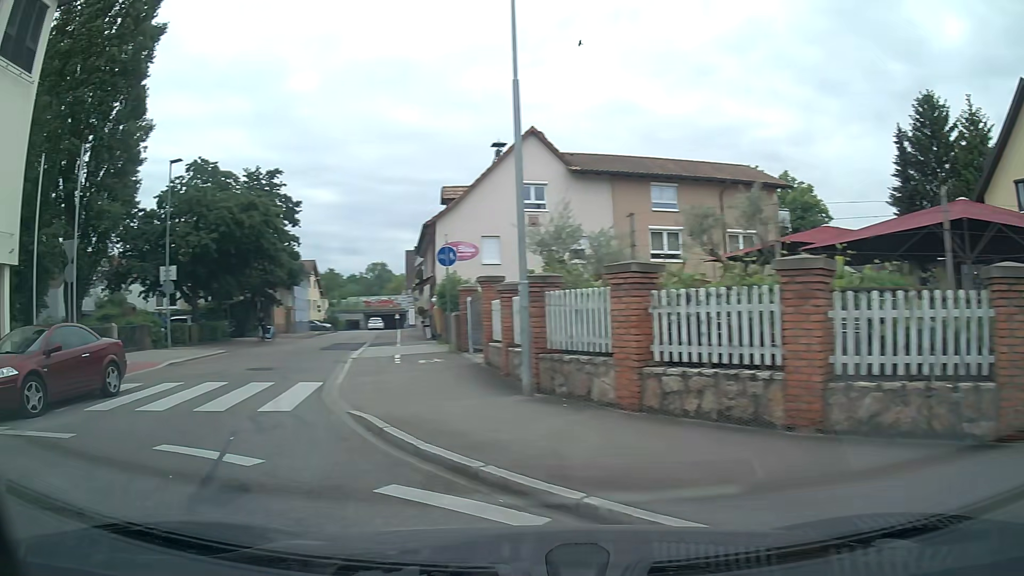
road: tertiary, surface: asphalt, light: Day
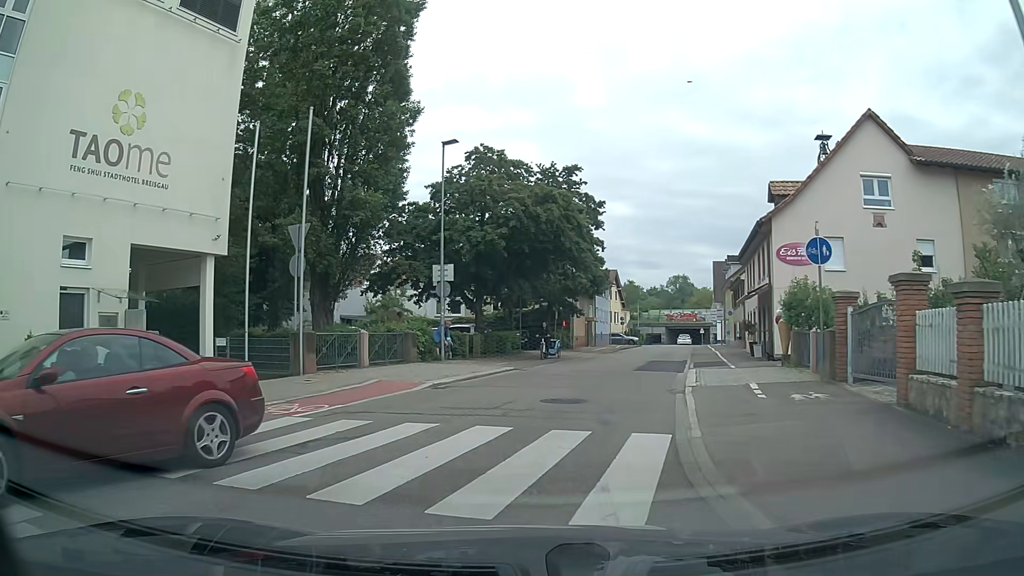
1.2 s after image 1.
(-1.3, +5.1) m; -24°
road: residential
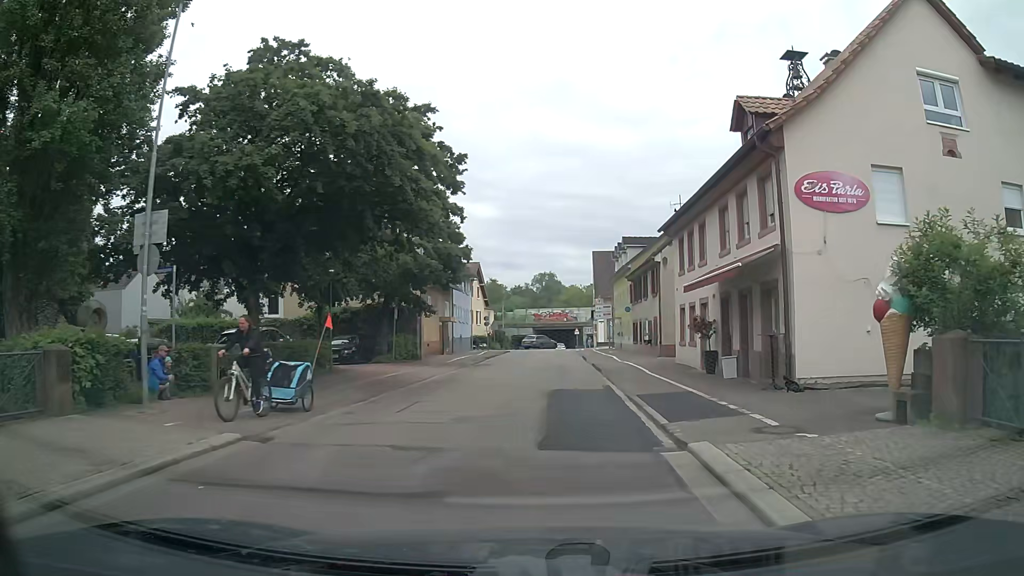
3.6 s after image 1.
(+1.3, +13.1) m; +13°
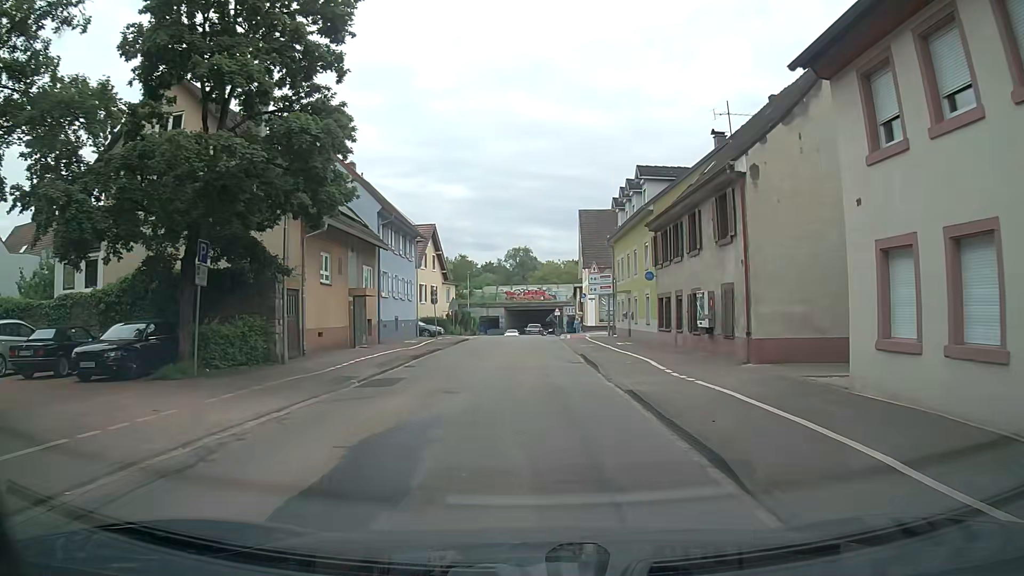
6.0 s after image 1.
(+0.3, +17.1) m; +1°
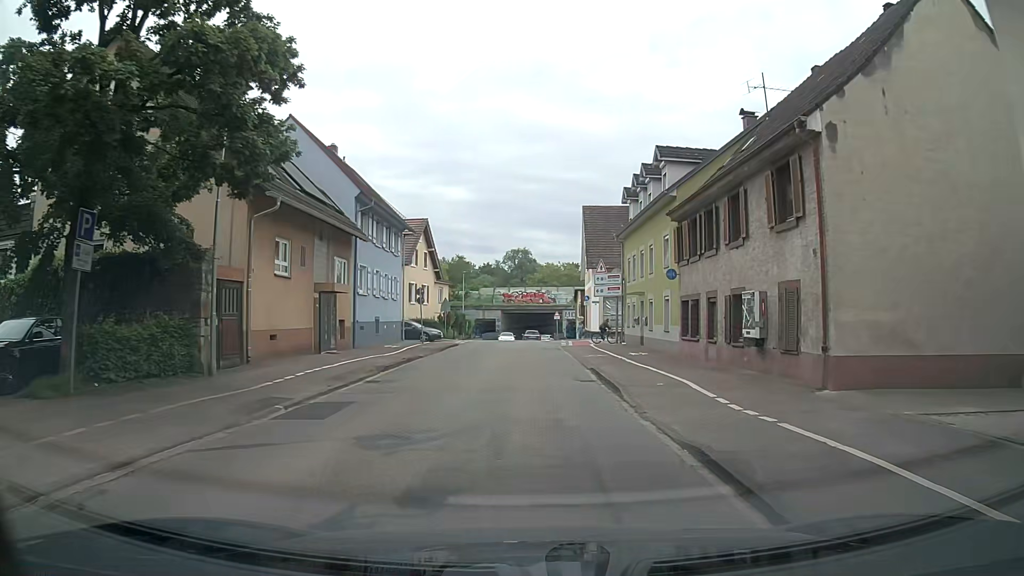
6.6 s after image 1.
(0.0, +4.6) m; +2°
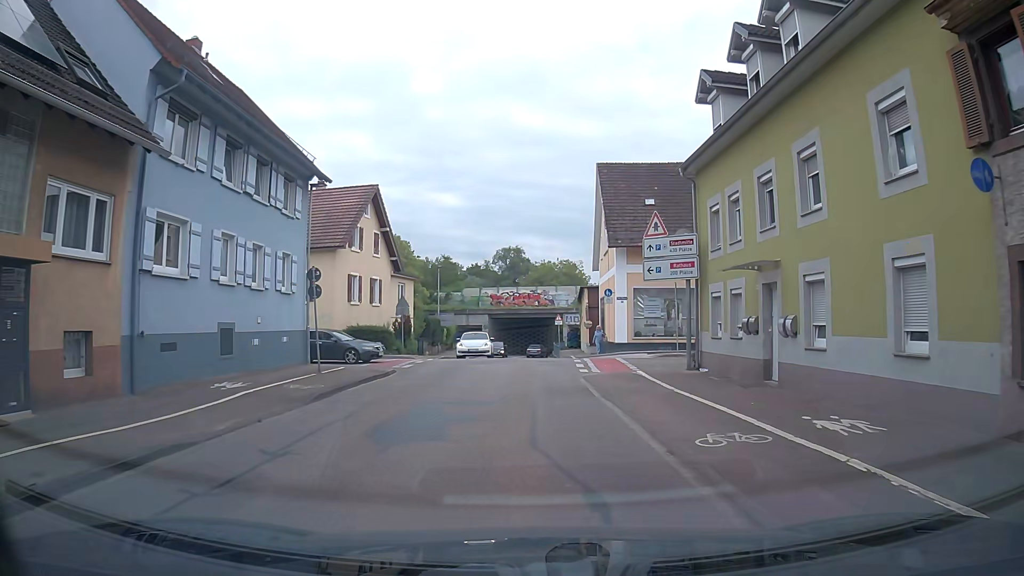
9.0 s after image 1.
(-0.1, +17.2) m; 0°
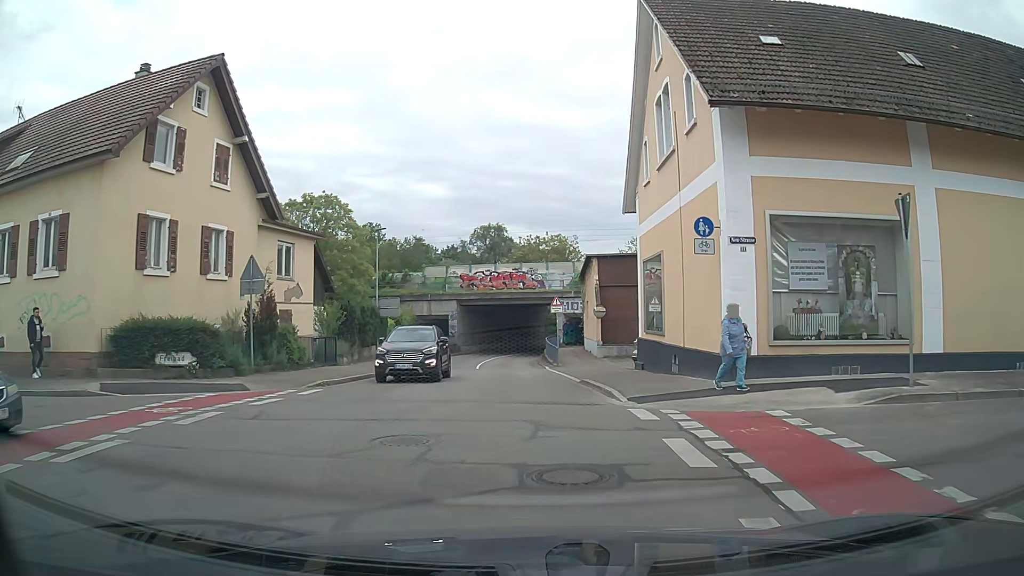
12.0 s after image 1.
(+0.1, +20.8) m; +2°
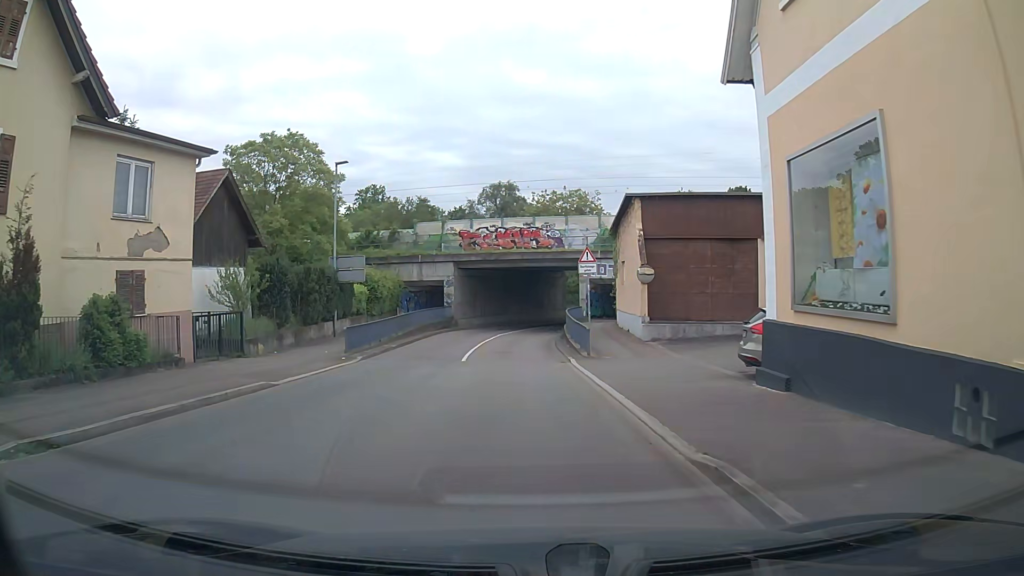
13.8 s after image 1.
(-0.1, +12.2) m; -2°
